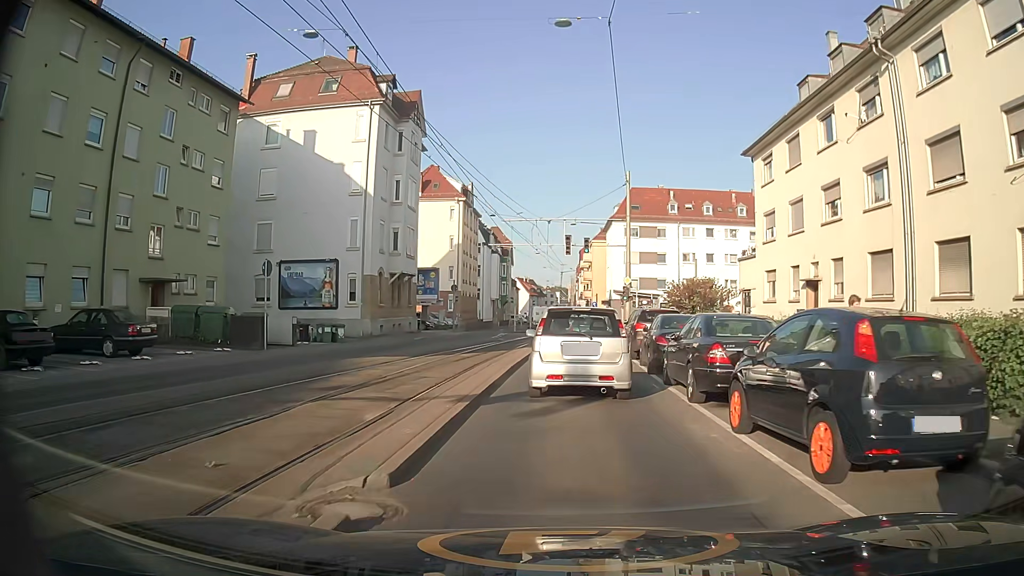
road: secondary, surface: asphalt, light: Day
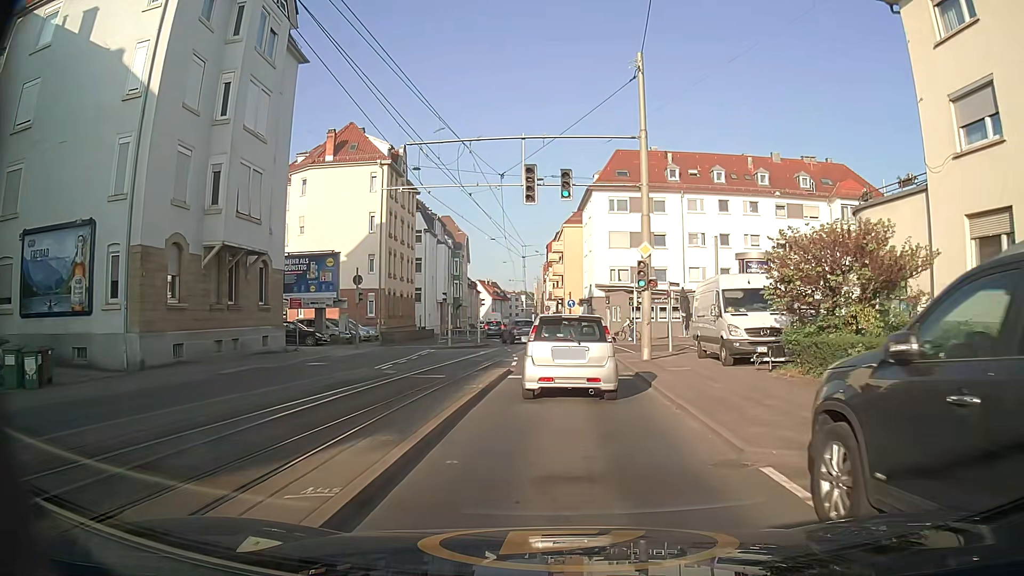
(+0.5, +20.6) m; +2°
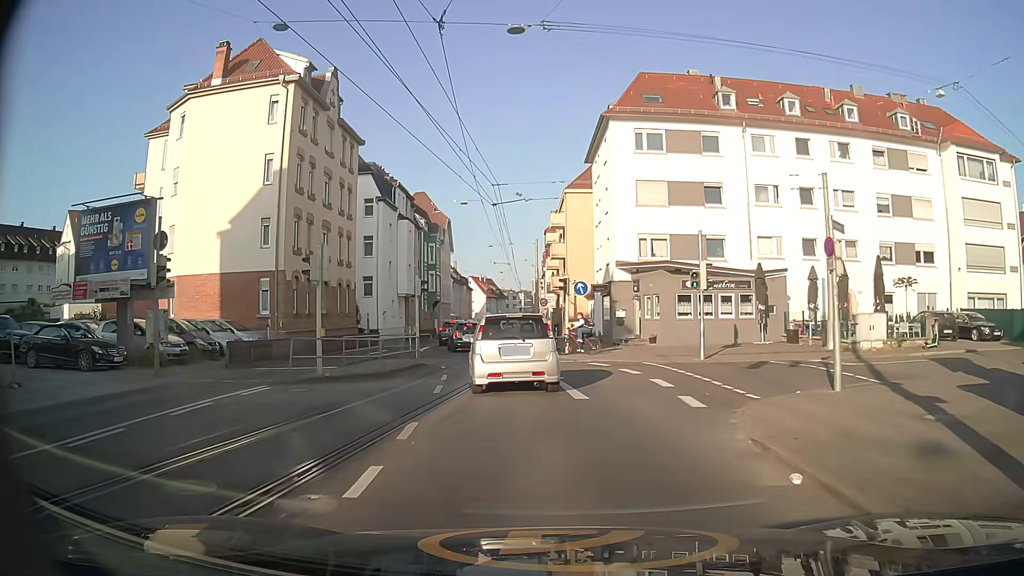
(+0.4, +20.0) m; +1°
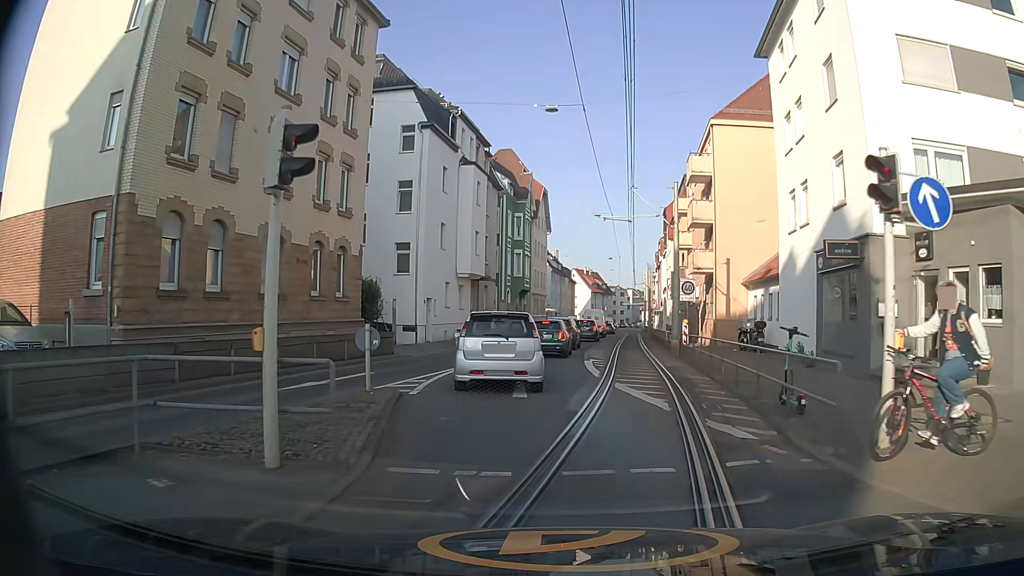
(-1.9, +20.2) m; -10°
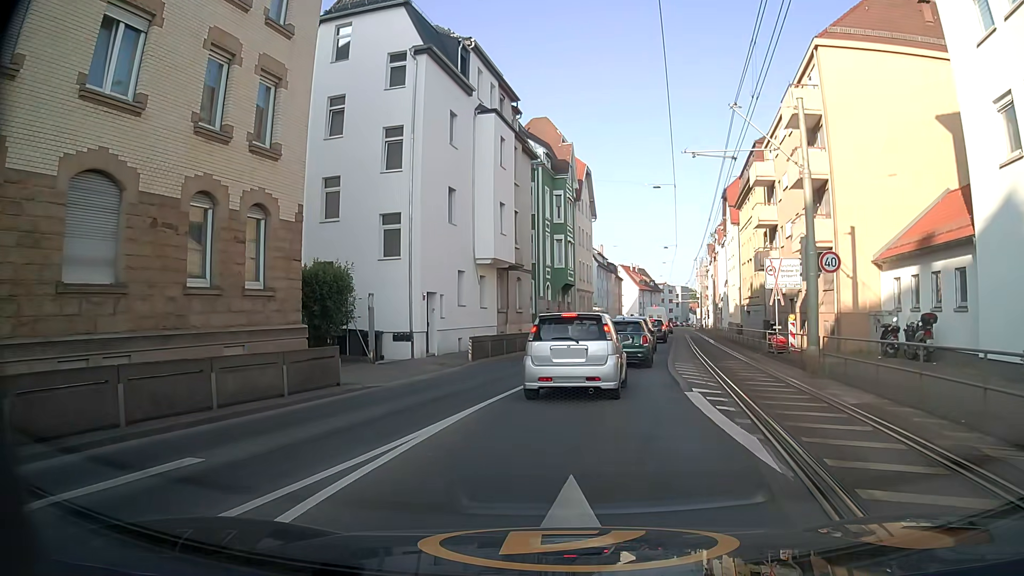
(-0.3, +10.9) m; -2°
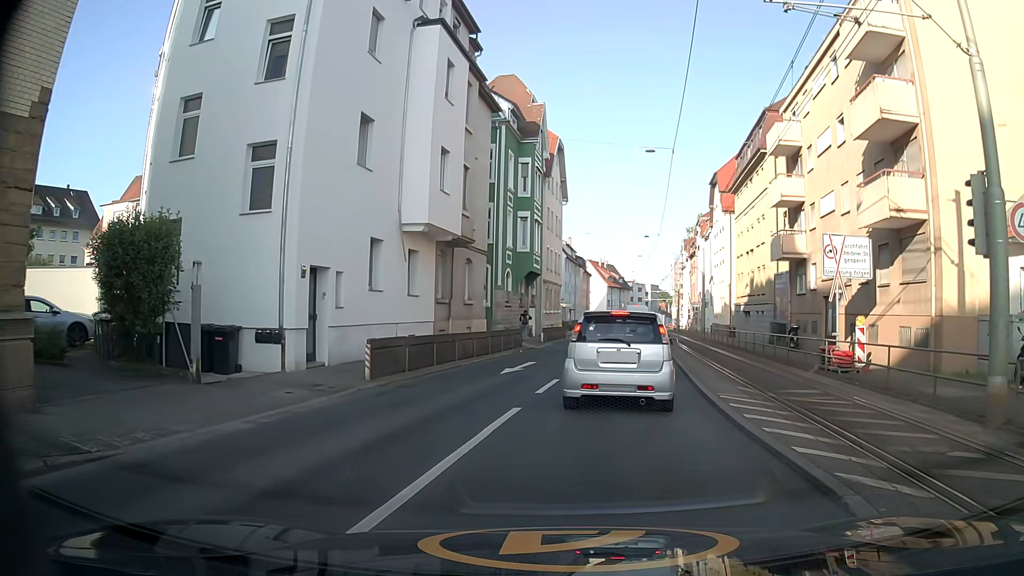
(+0.1, +9.1) m; +5°
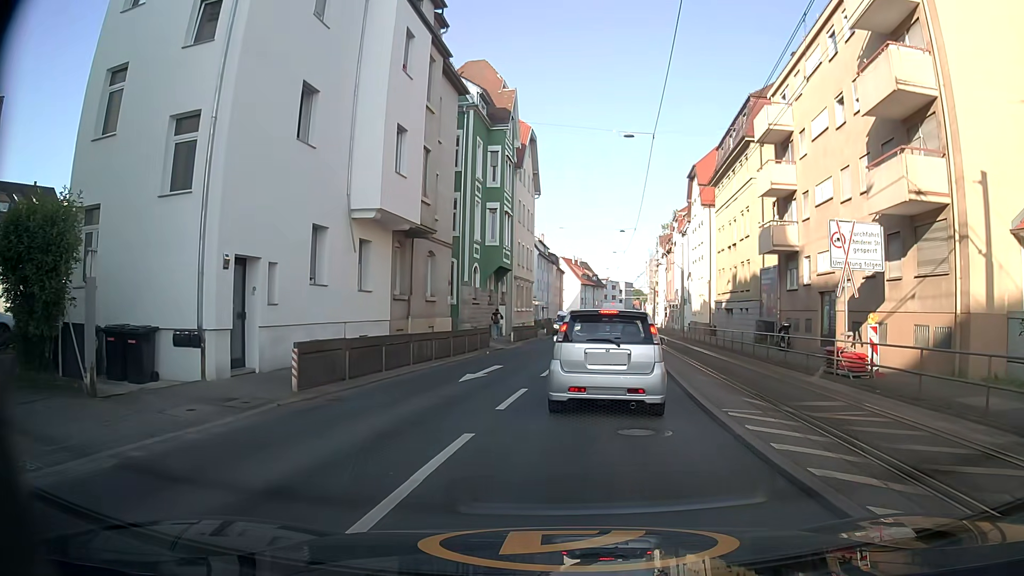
(0.0, +2.4) m; +1°
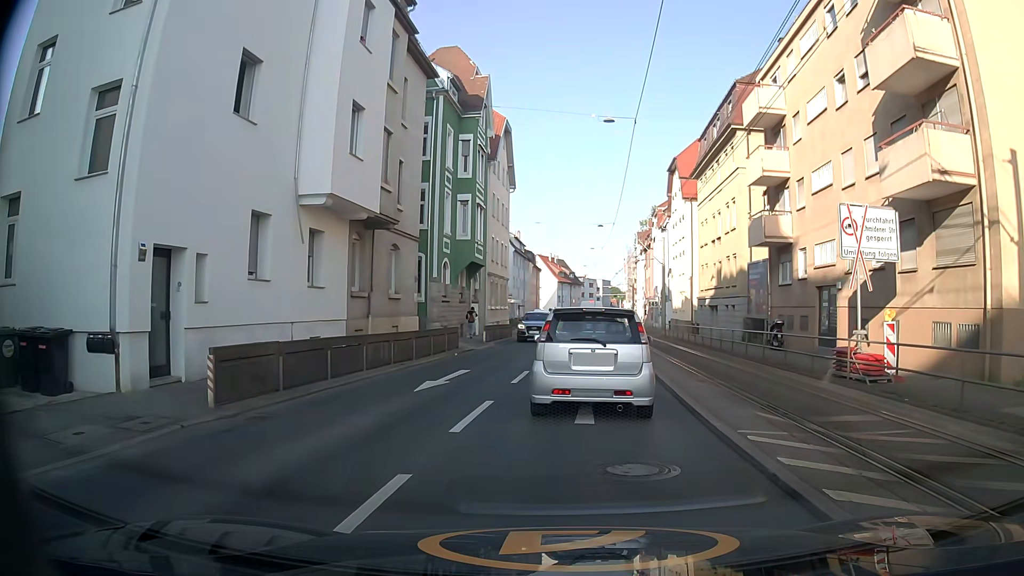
(0.0, +2.1) m; +1°
